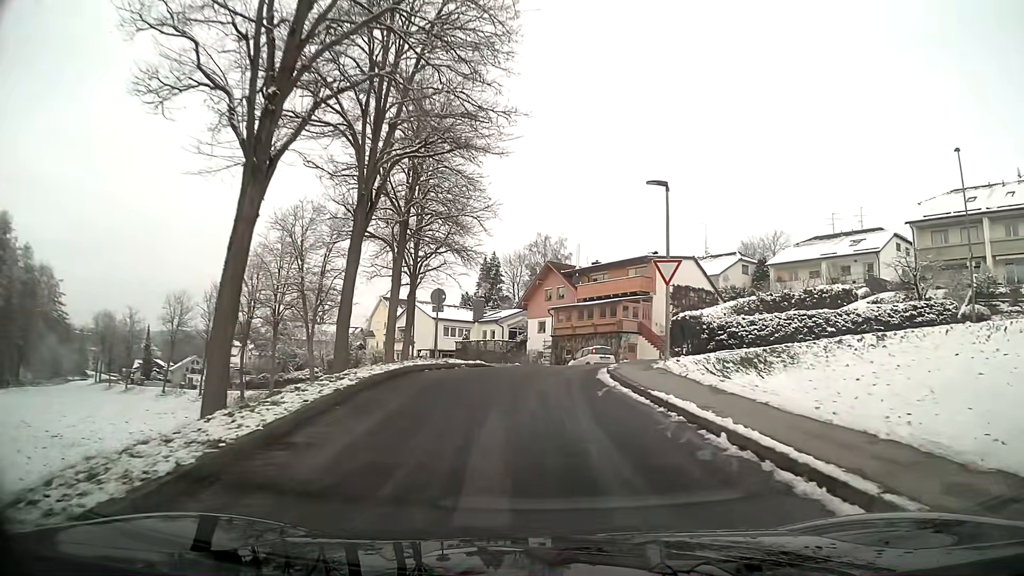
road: residential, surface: asphalt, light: Day
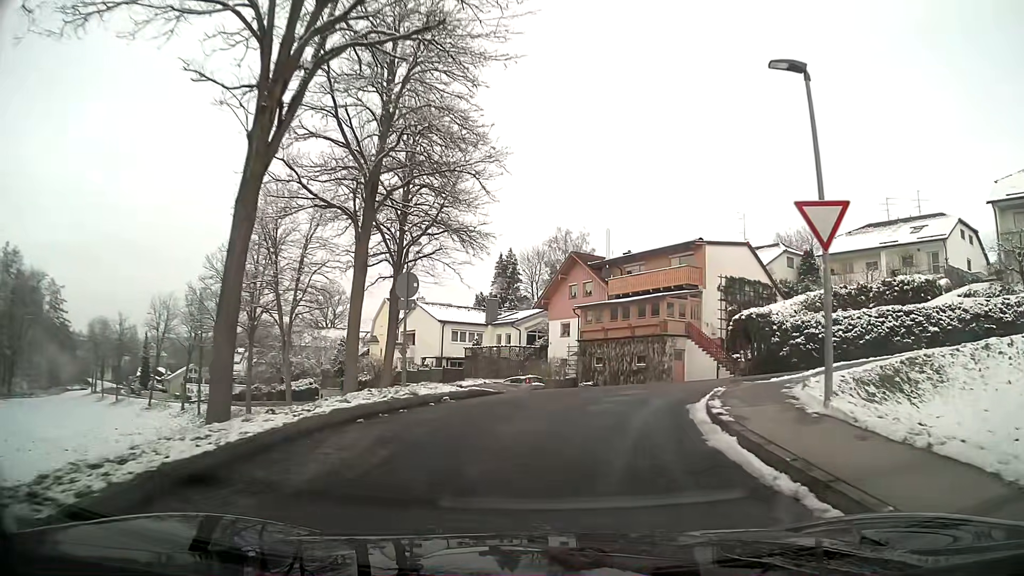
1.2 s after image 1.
(-0.1, +9.1) m; -2°
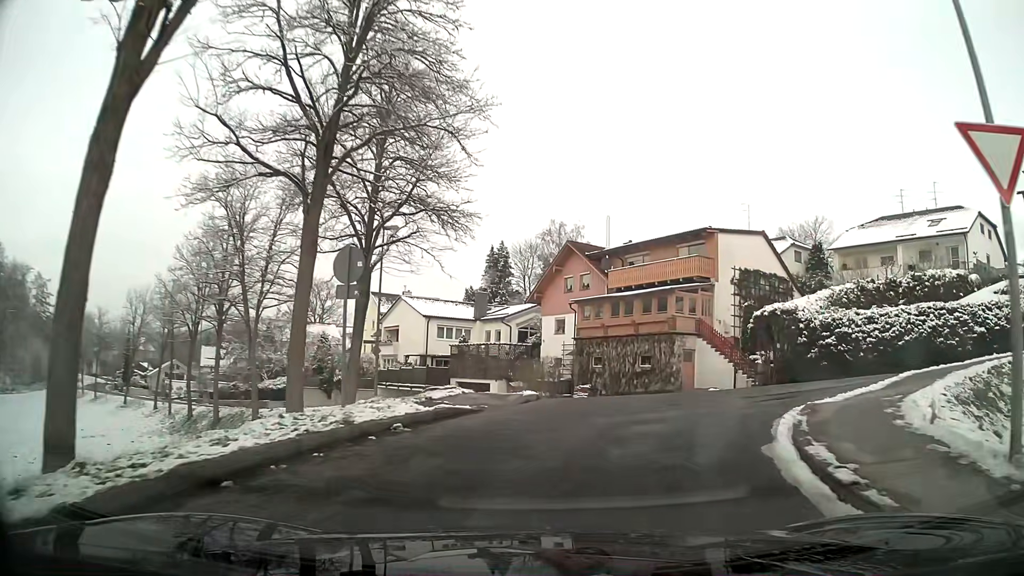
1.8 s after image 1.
(+0.1, +4.1) m; +3°
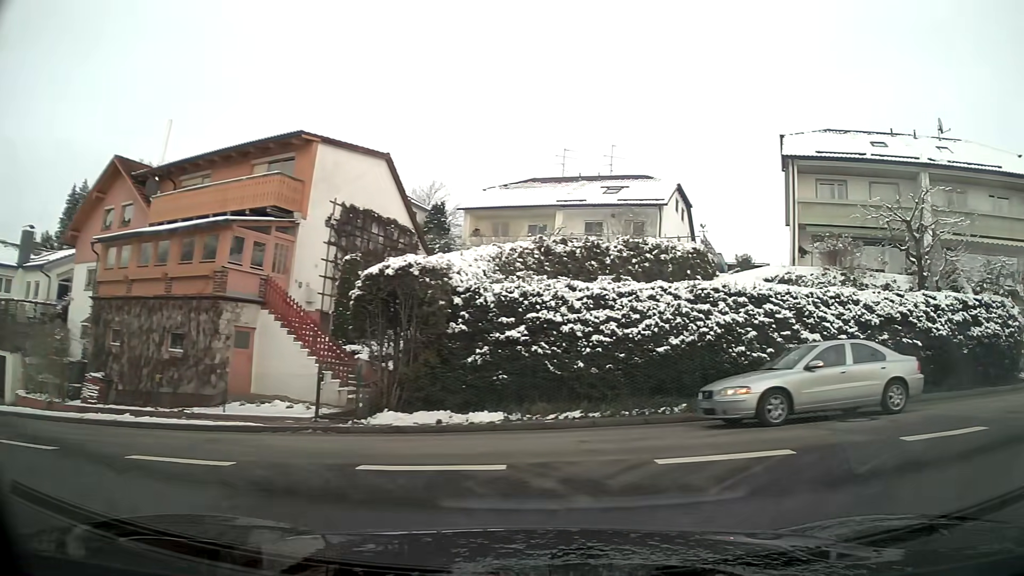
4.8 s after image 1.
(+3.1, +12.8) m; +39°
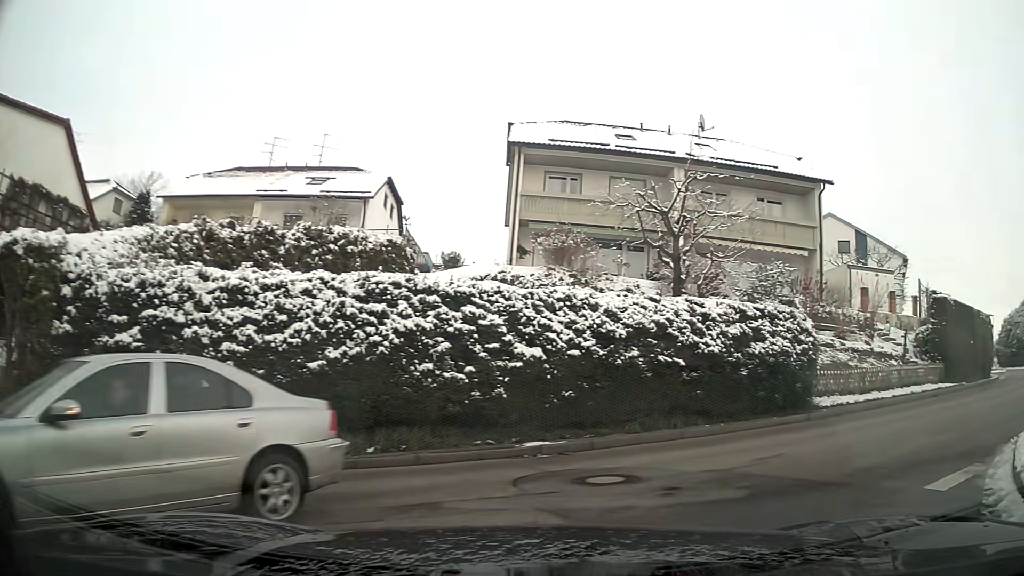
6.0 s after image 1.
(+0.9, +4.2) m; +24°
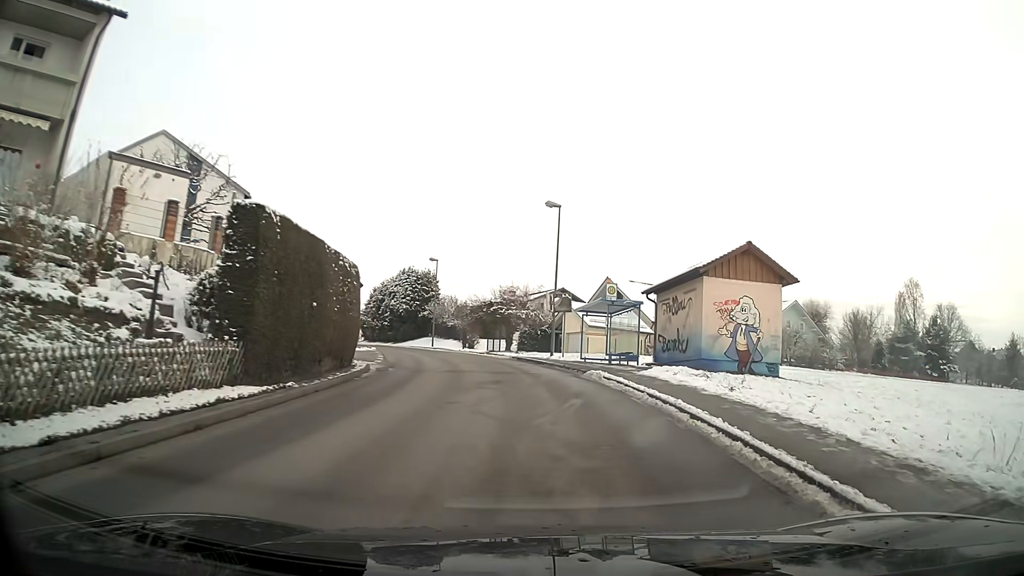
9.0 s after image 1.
(+6.1, +10.8) m; +50°
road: unclassified
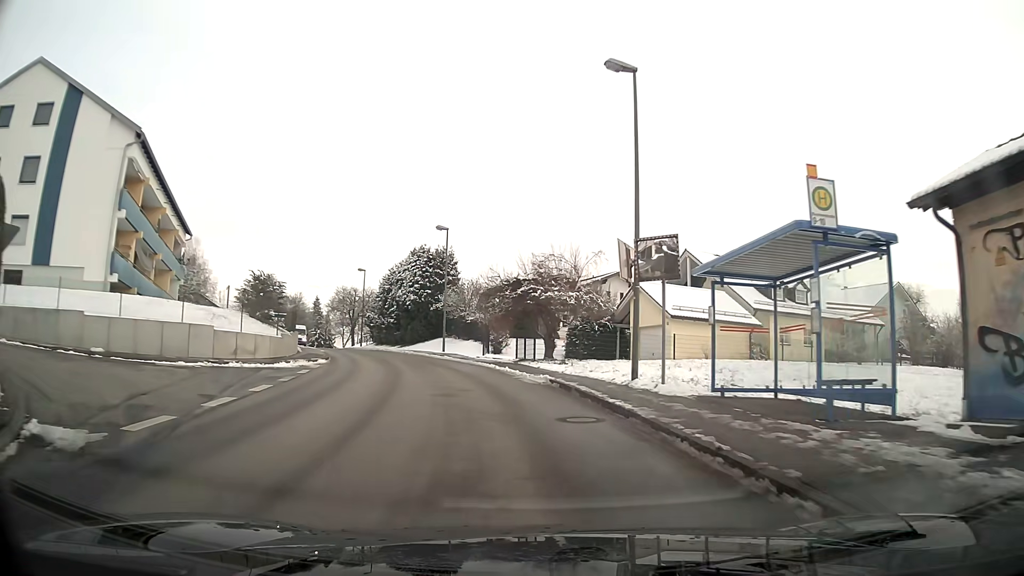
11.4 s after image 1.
(-0.3, +16.5) m; -5°
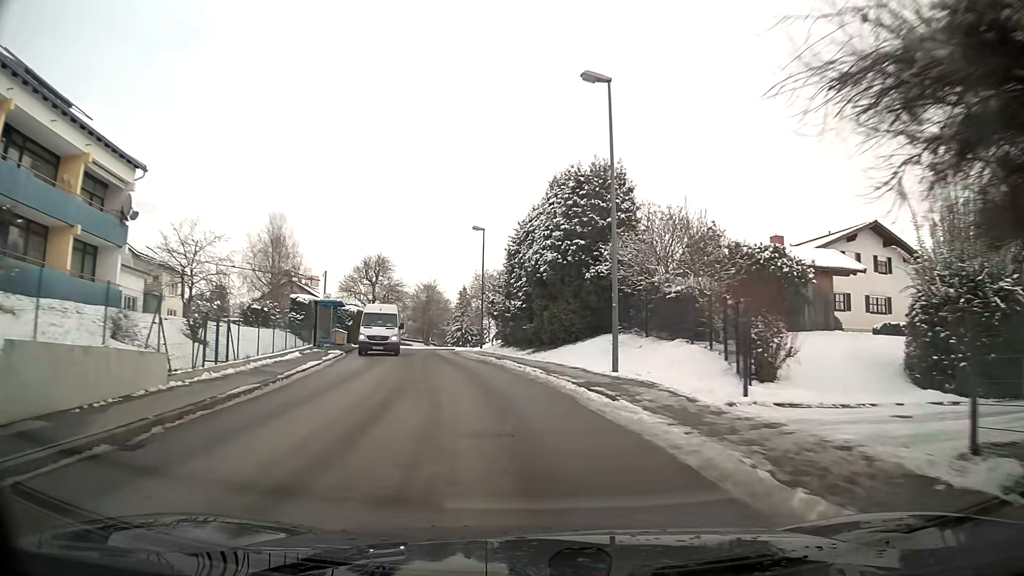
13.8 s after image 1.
(-3.3, +25.3) m; -15°
